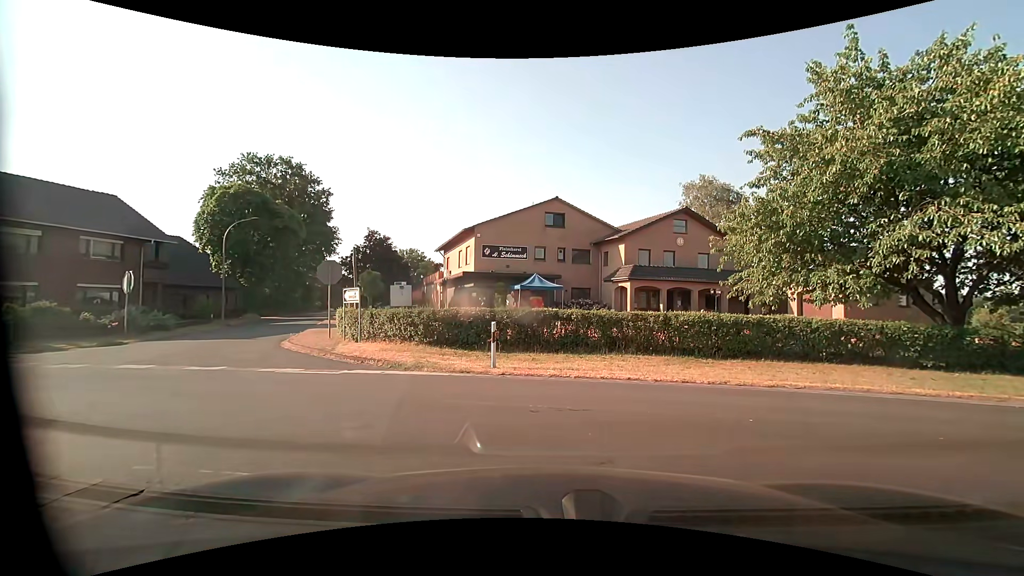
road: unclassified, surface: asphalt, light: Day
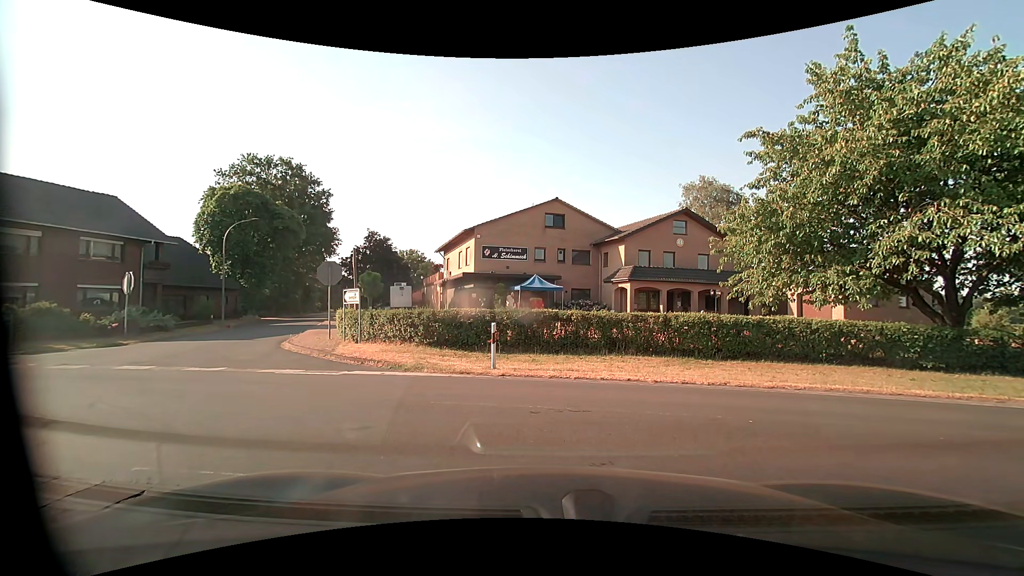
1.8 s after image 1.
(0.0, +0.1) m; 0°
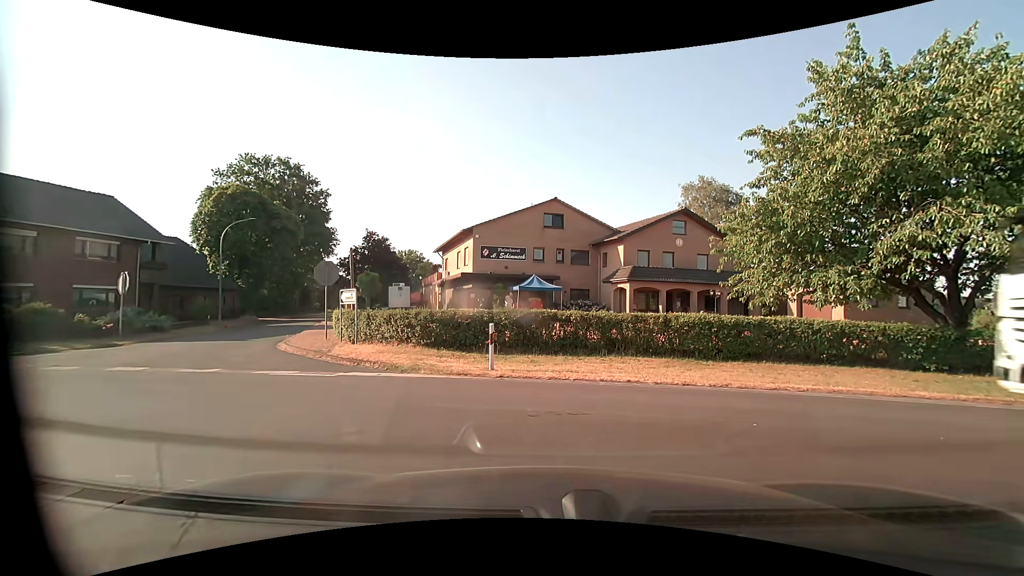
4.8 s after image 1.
(0.0, +0.2) m; 0°
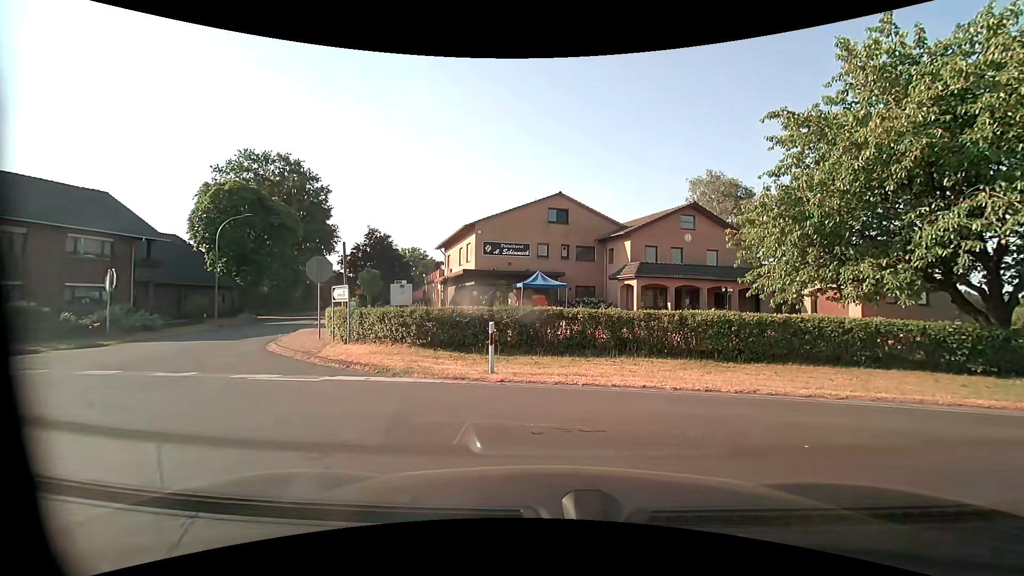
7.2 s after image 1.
(0.0, +1.1) m; 0°
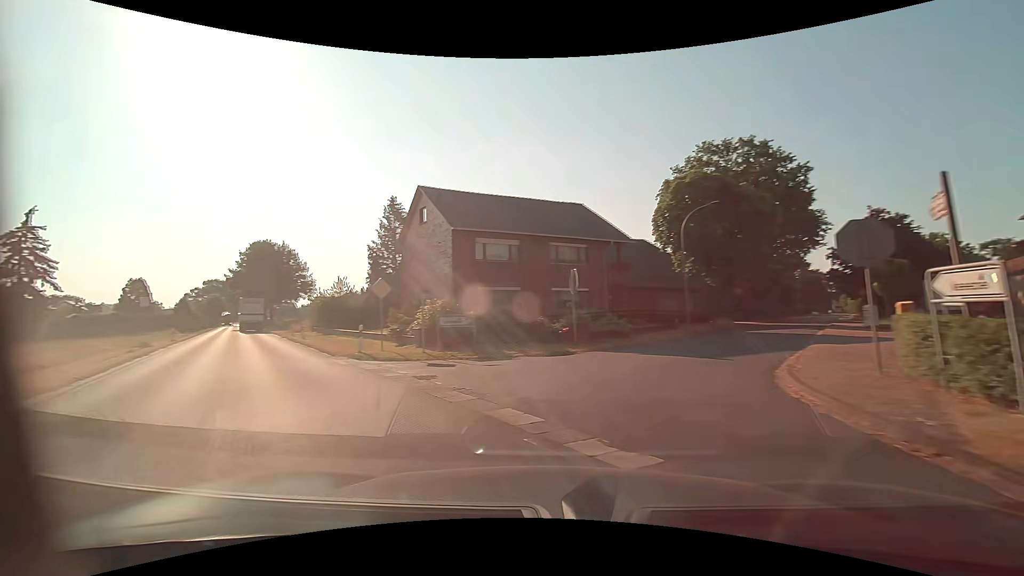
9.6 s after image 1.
(-3.0, +7.7) m; -48°
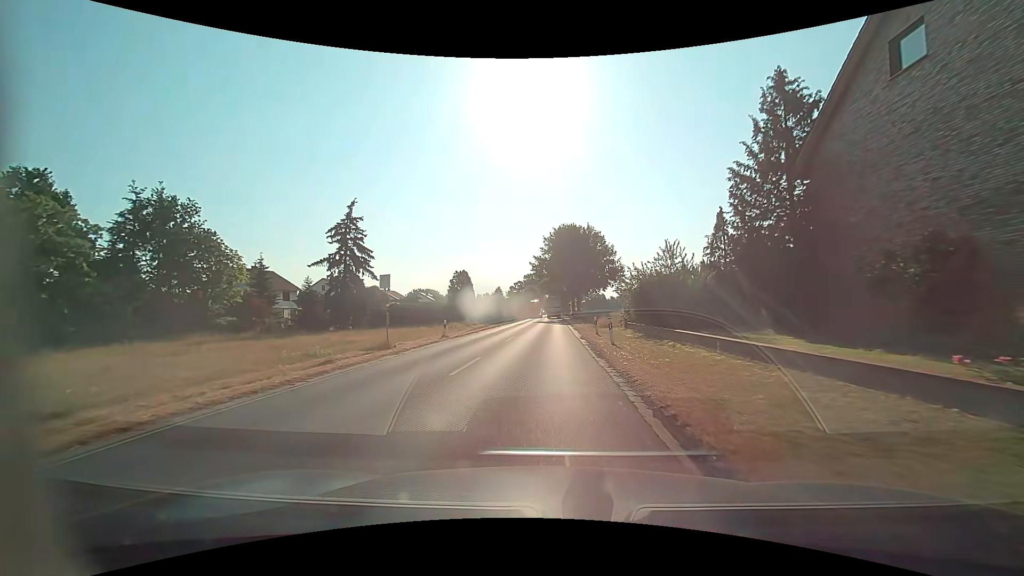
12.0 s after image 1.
(-7.7, +16.9) m; -36°
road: secondary
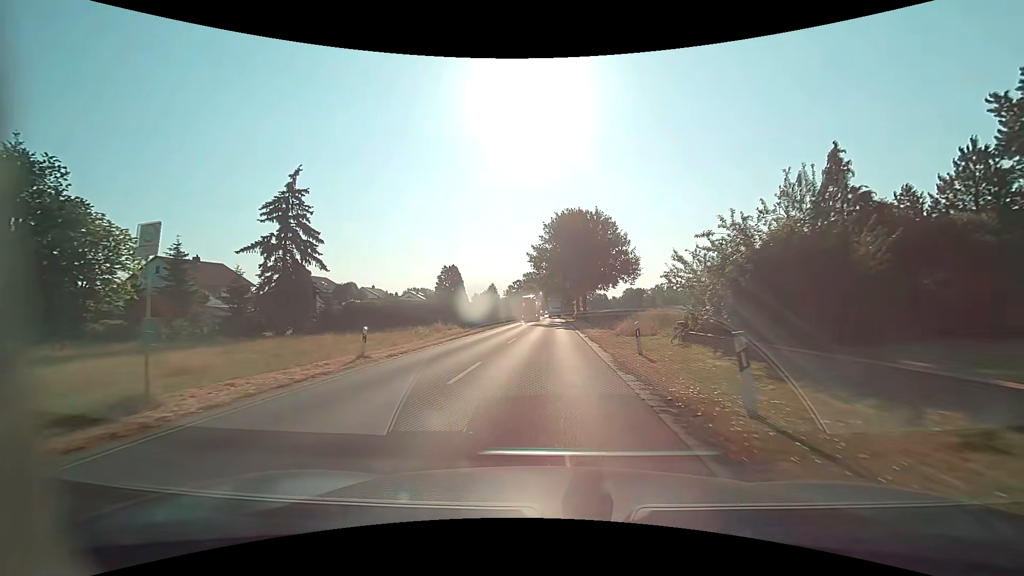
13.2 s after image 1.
(-0.1, +13.2) m; 0°
